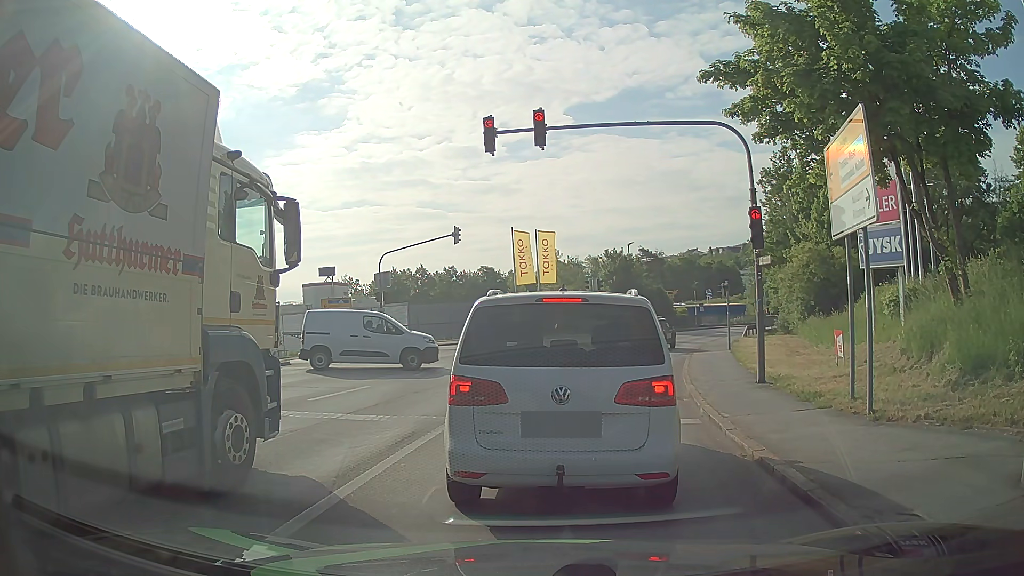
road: tertiary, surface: asphalt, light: Day
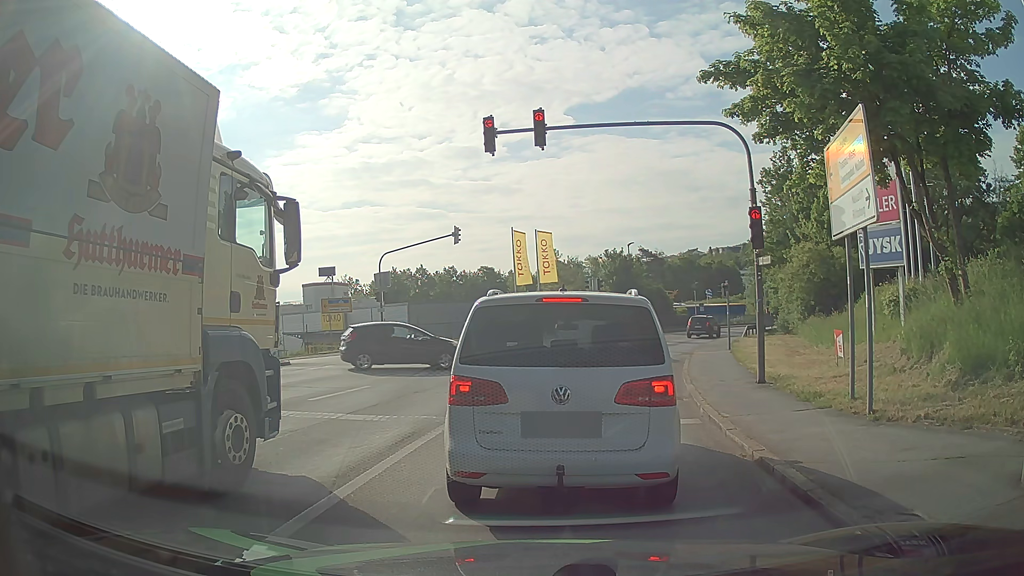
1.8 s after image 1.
(0.0, 0.0) m; 0°
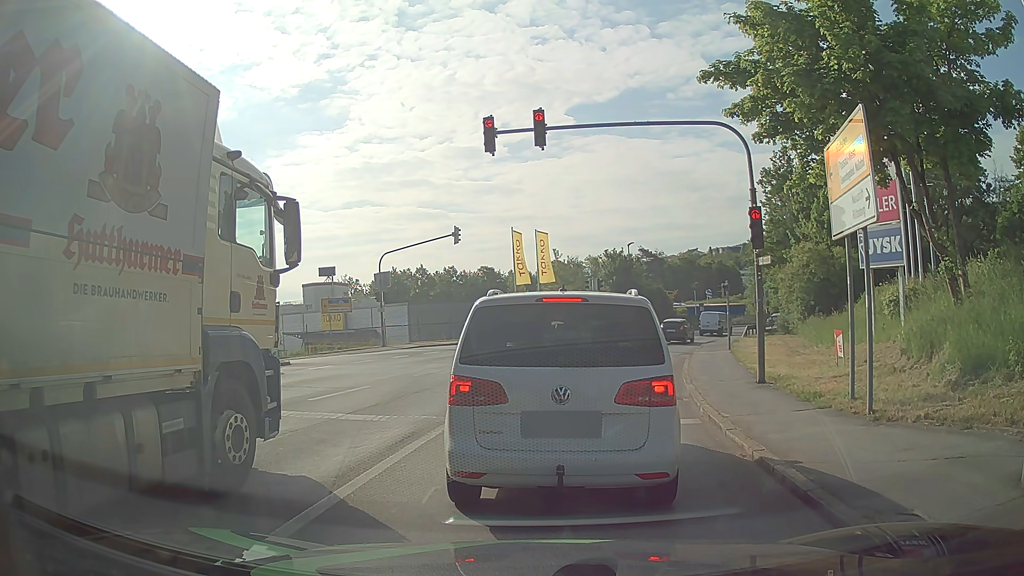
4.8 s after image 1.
(0.0, 0.0) m; 0°
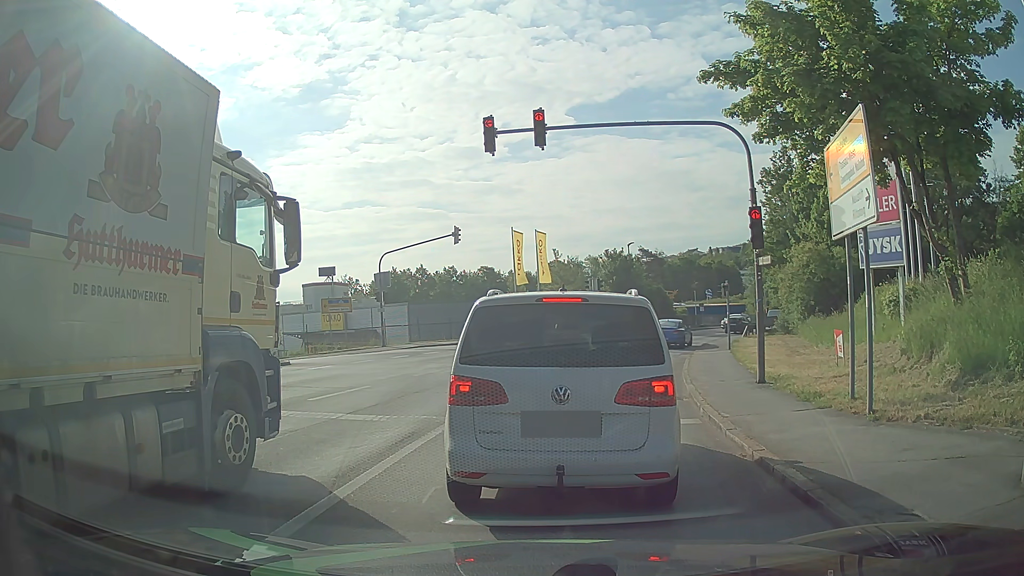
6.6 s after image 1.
(0.0, 0.0) m; 0°
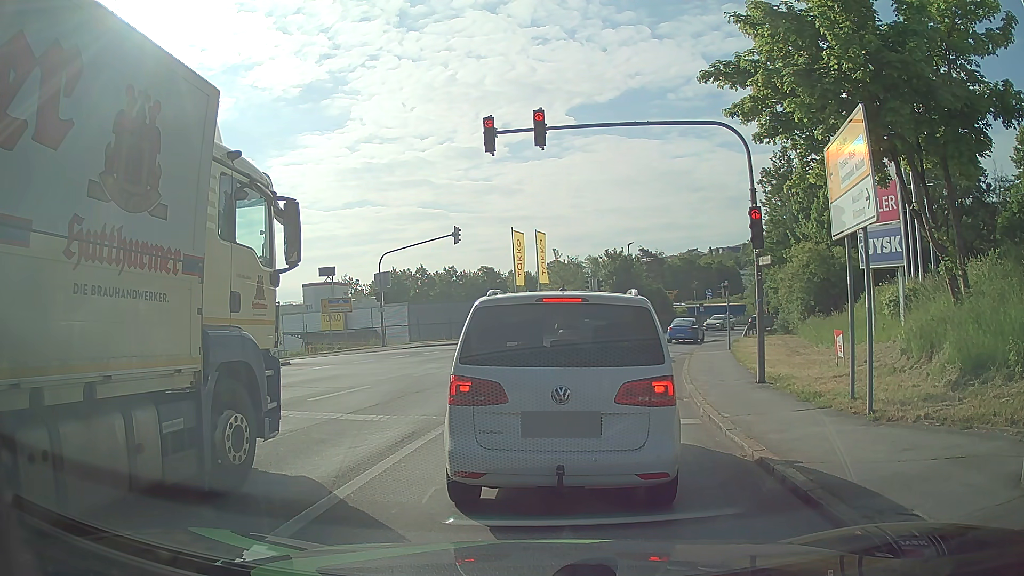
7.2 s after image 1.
(0.0, 0.0) m; 0°
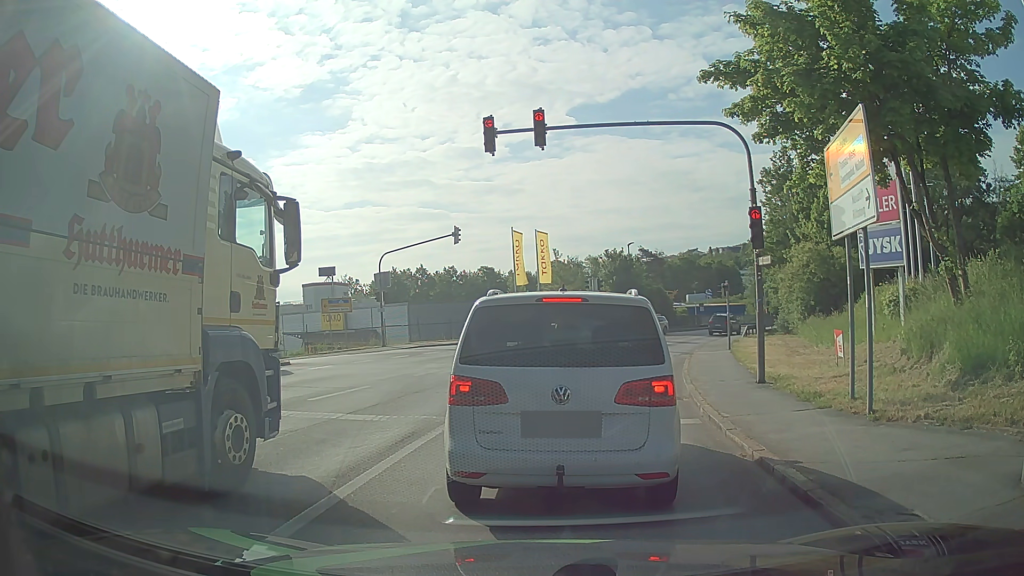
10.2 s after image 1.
(0.0, 0.0) m; 0°
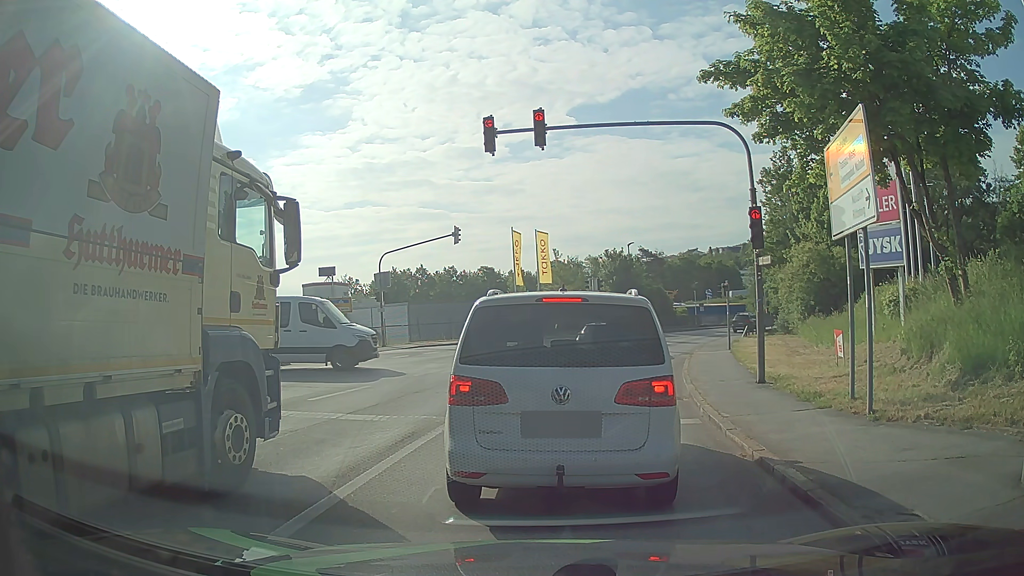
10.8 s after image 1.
(0.0, 0.0) m; 0°
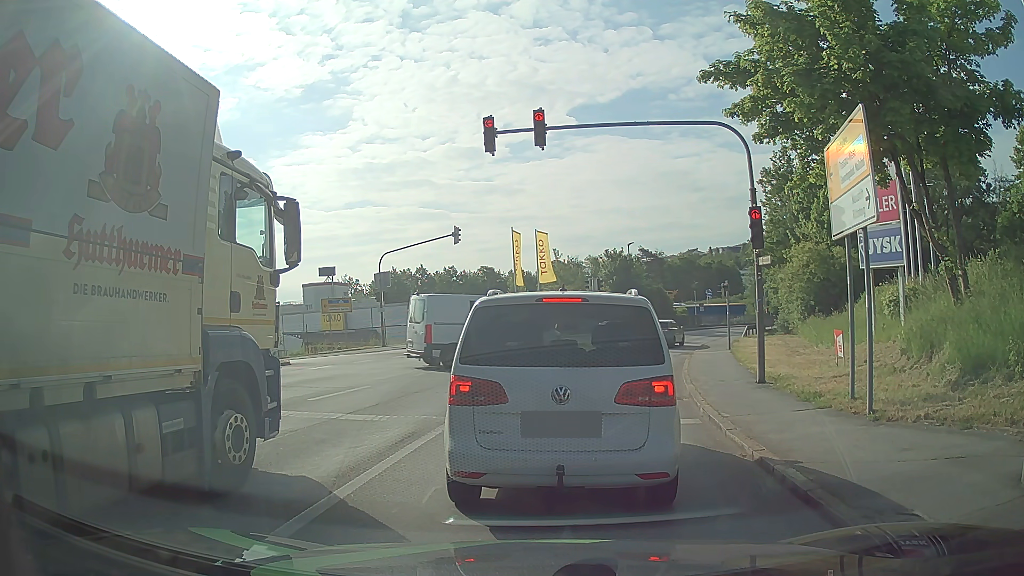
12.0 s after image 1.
(0.0, 0.0) m; 0°
